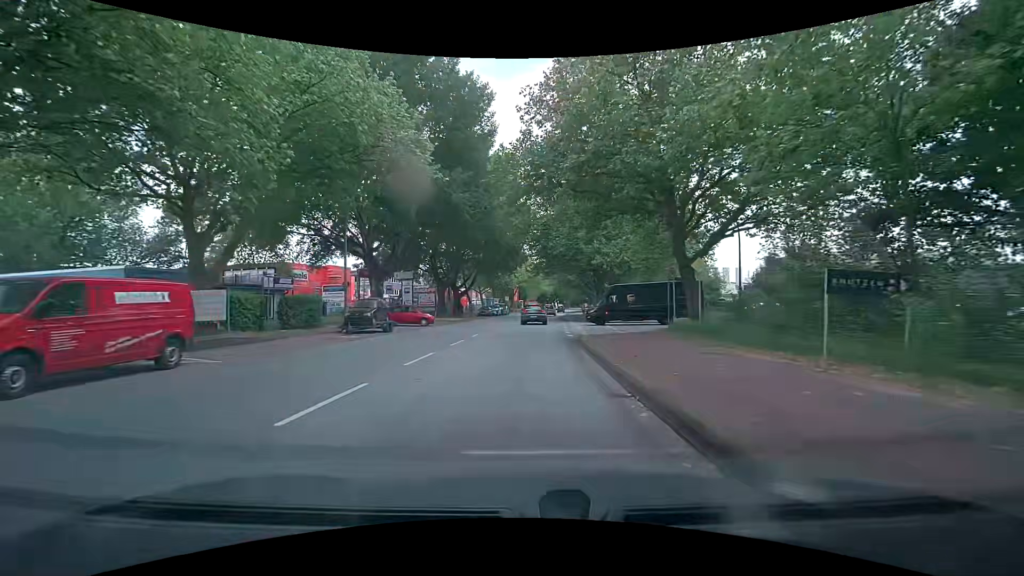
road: secondary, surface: asphalt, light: Day
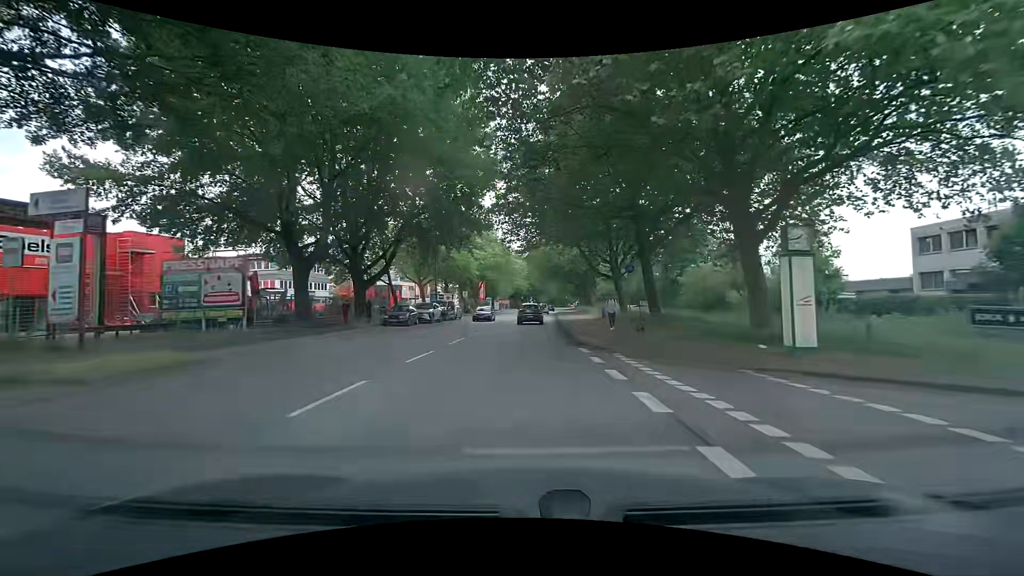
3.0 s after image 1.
(+1.3, +35.5) m; +4°
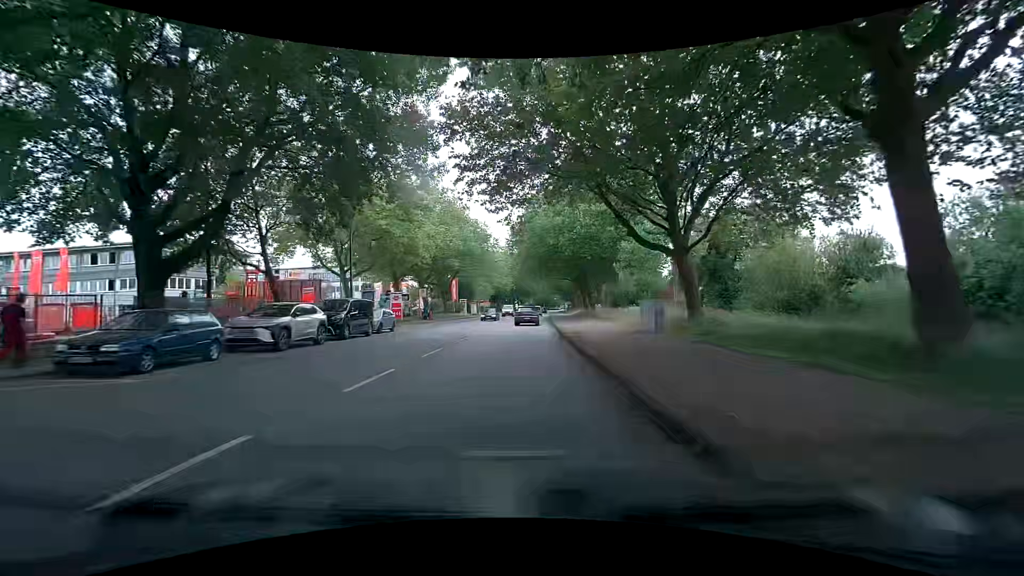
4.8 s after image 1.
(+0.1, +21.8) m; 0°
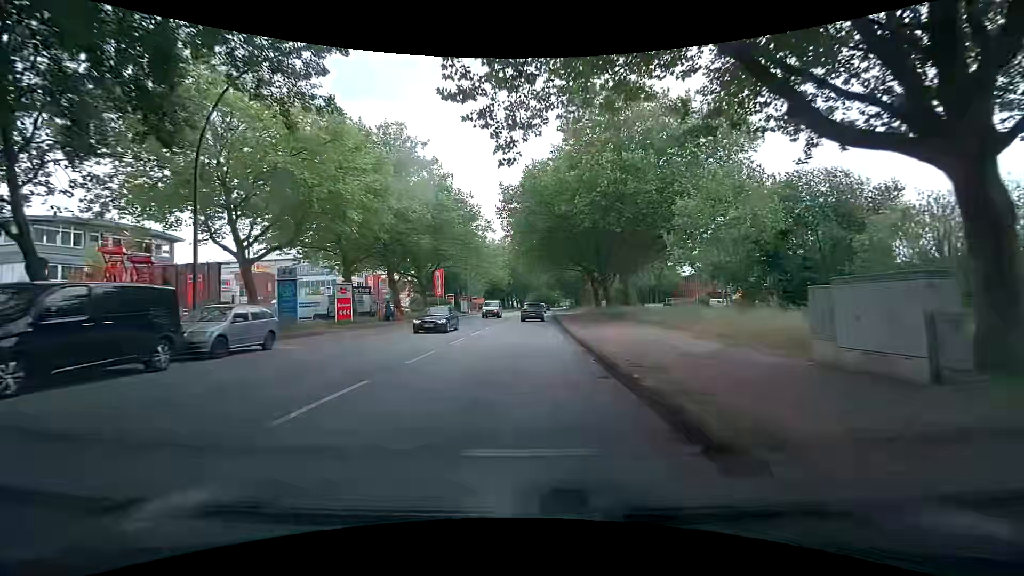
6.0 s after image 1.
(+0.3, +14.5) m; +2°
